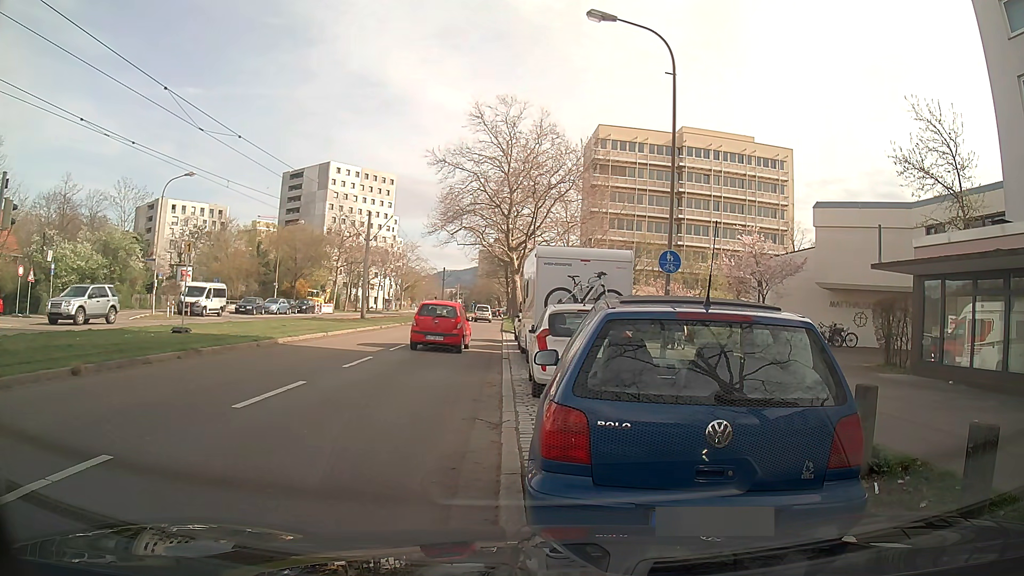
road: tertiary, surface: asphalt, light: Day
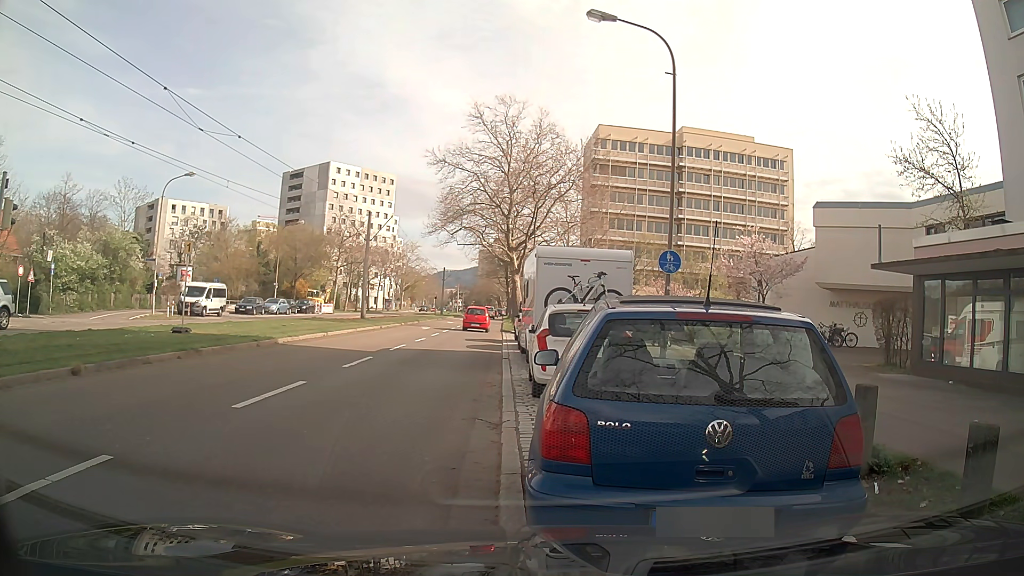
(0.0, 0.0) m; 0°
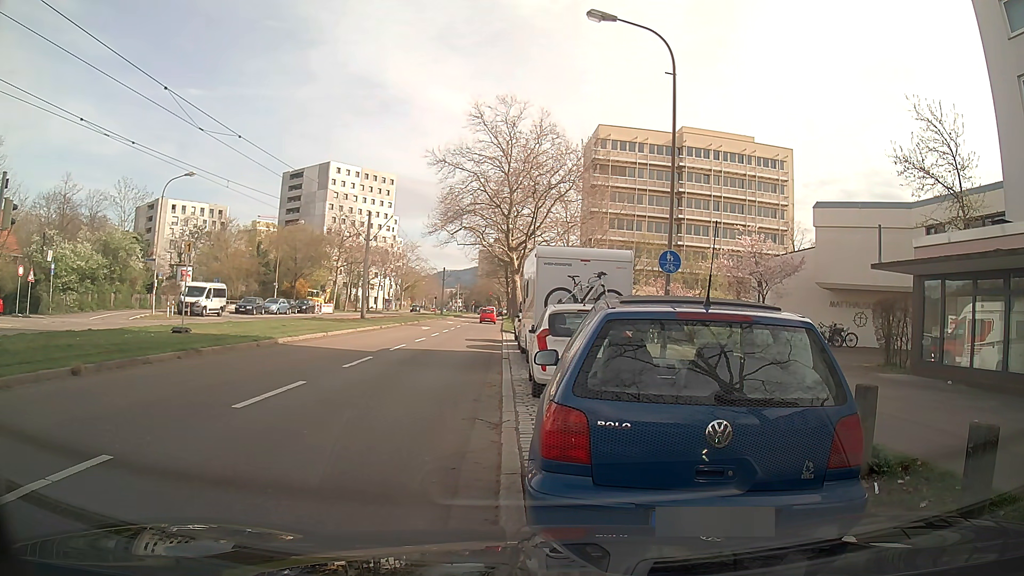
(0.0, 0.0) m; 0°
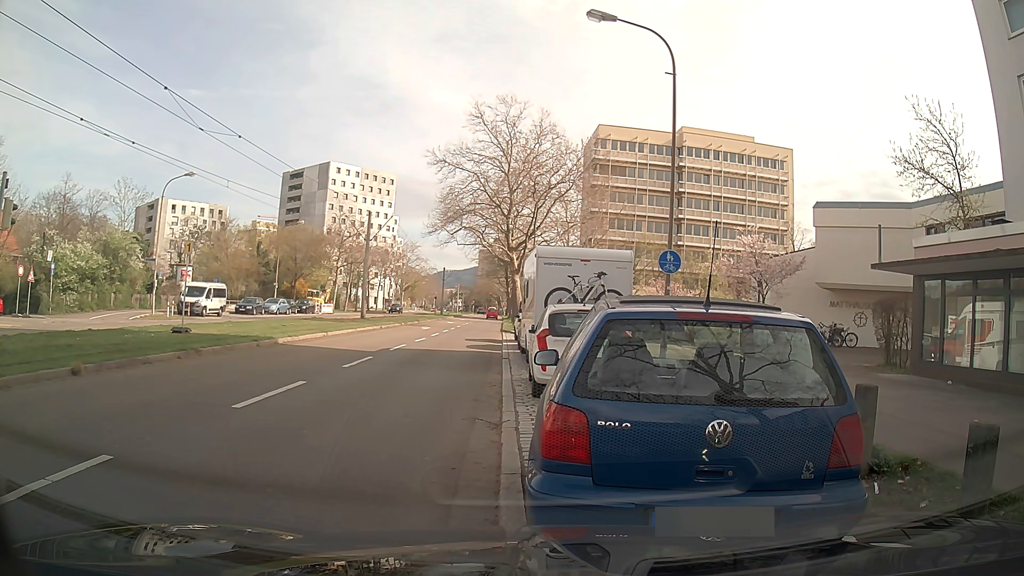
(0.0, 0.0) m; 0°
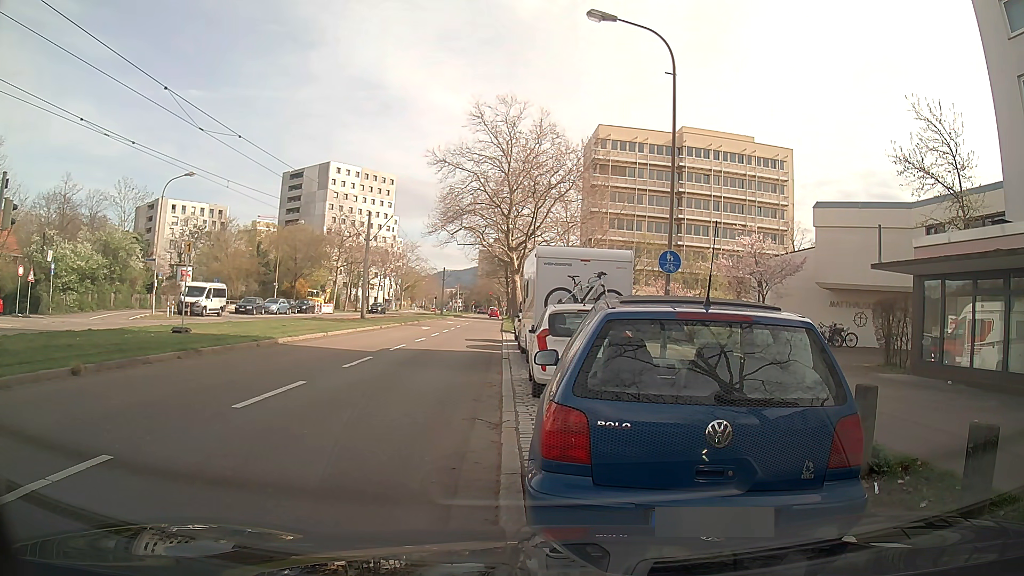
(0.0, 0.0) m; 0°
